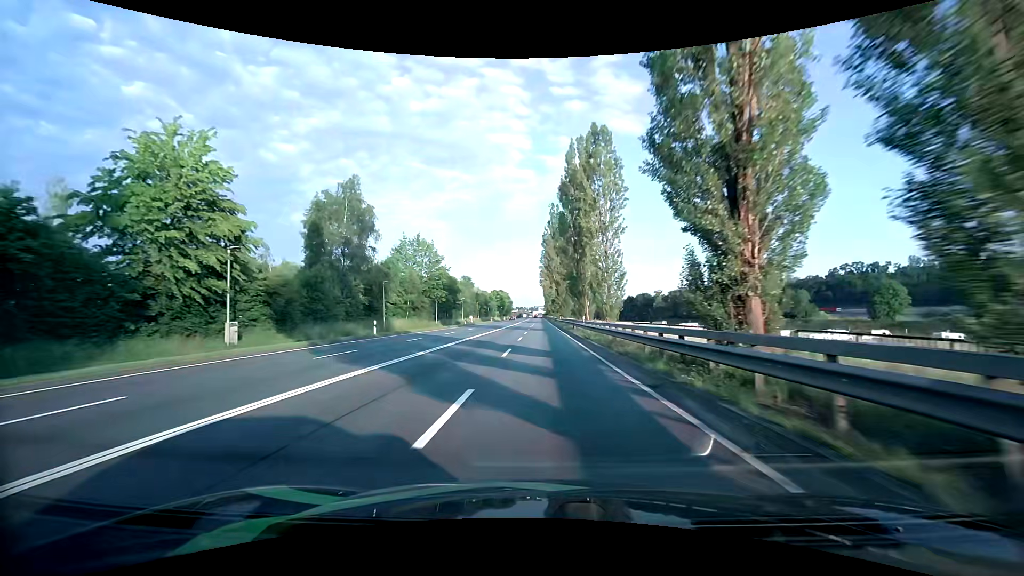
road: primary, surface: asphalt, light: Day
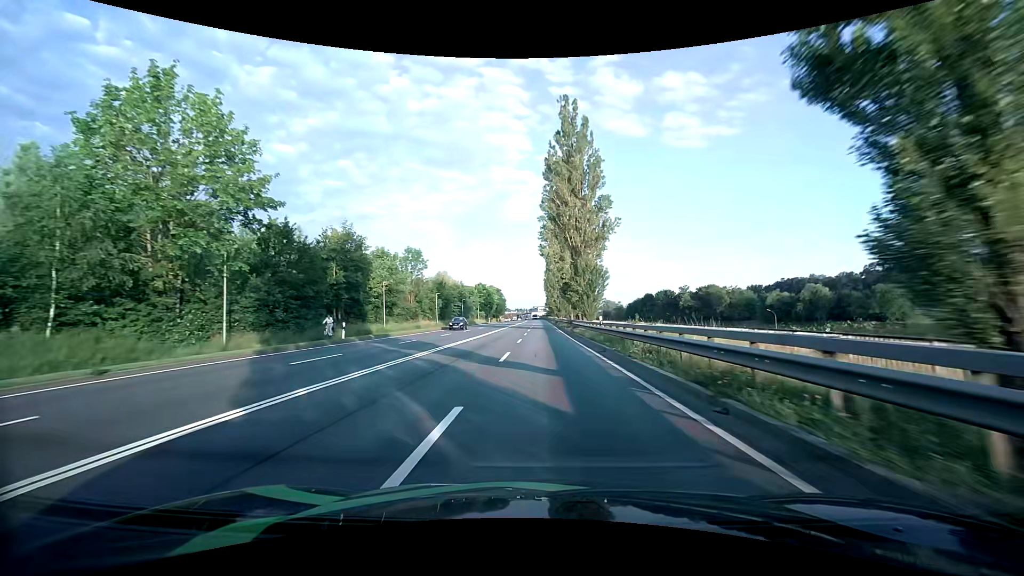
(+0.1, +50.0) m; 0°
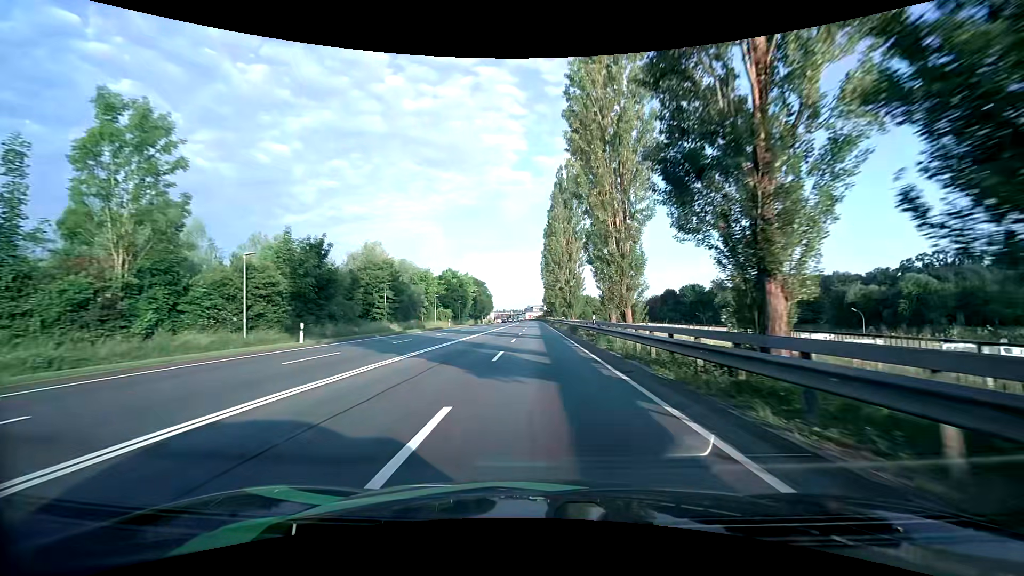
(+0.2, +48.1) m; 0°
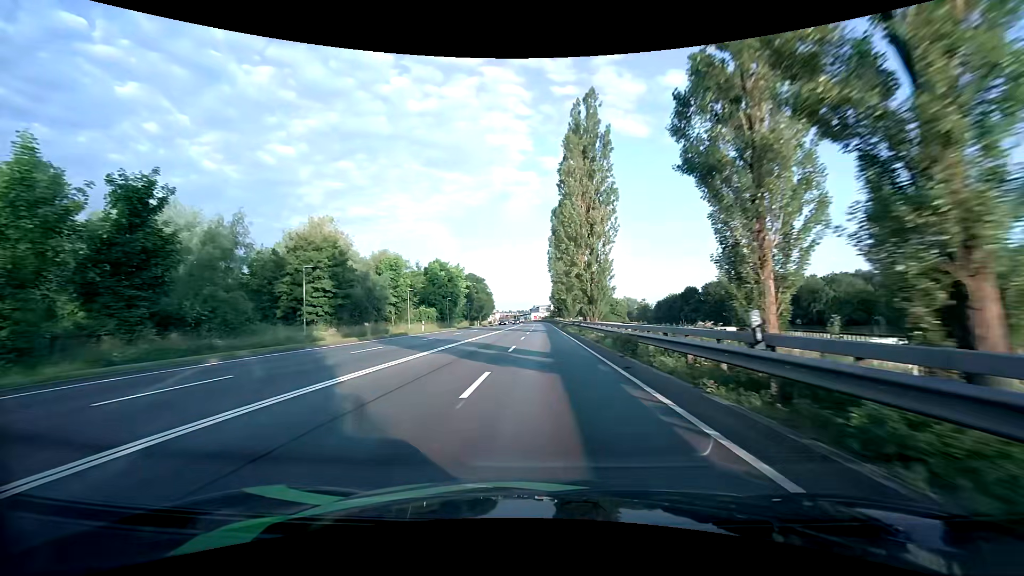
(-0.1, +19.1) m; -1°
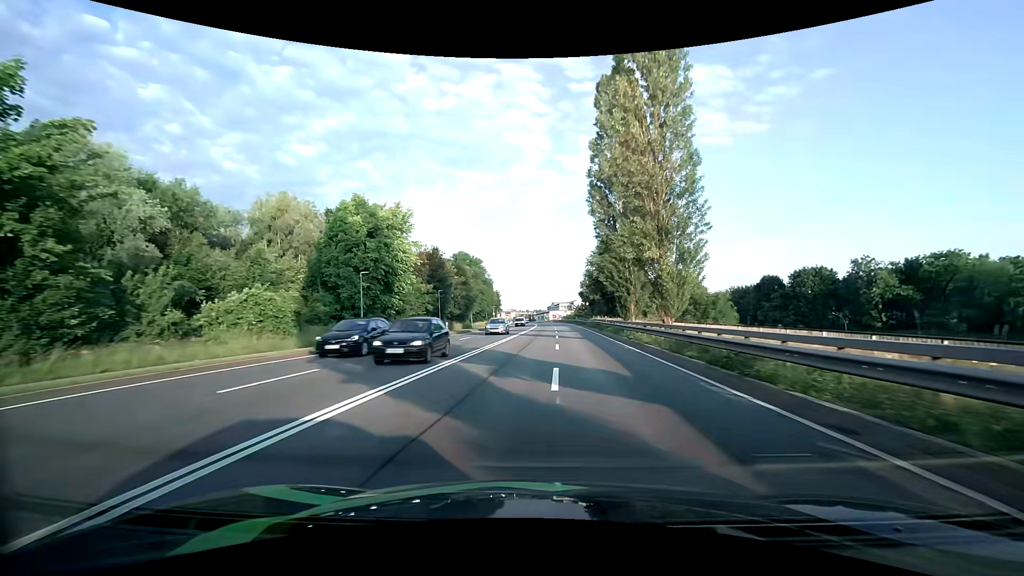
(-0.9, +47.2) m; -2°
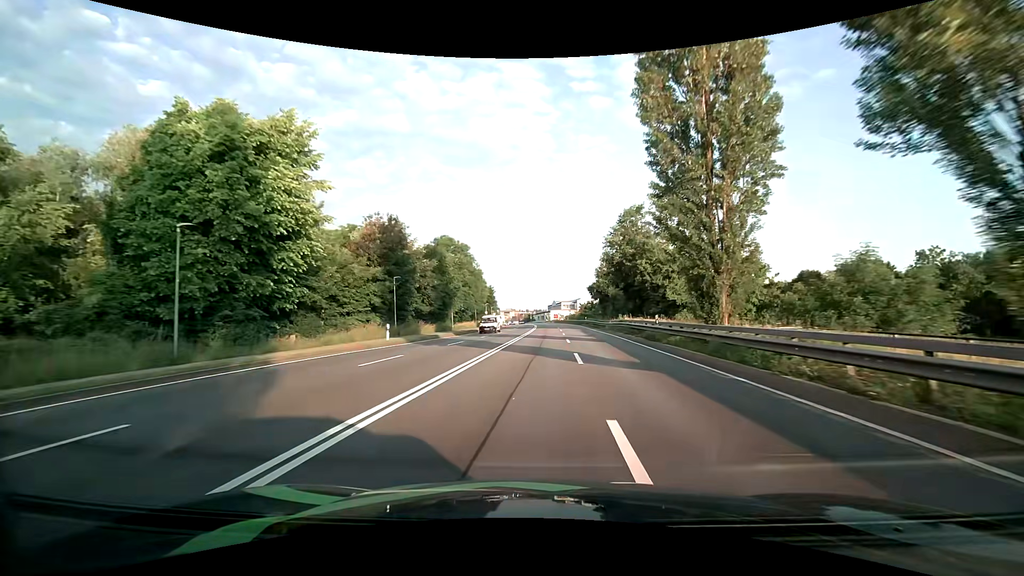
(+0.1, +18.9) m; 0°
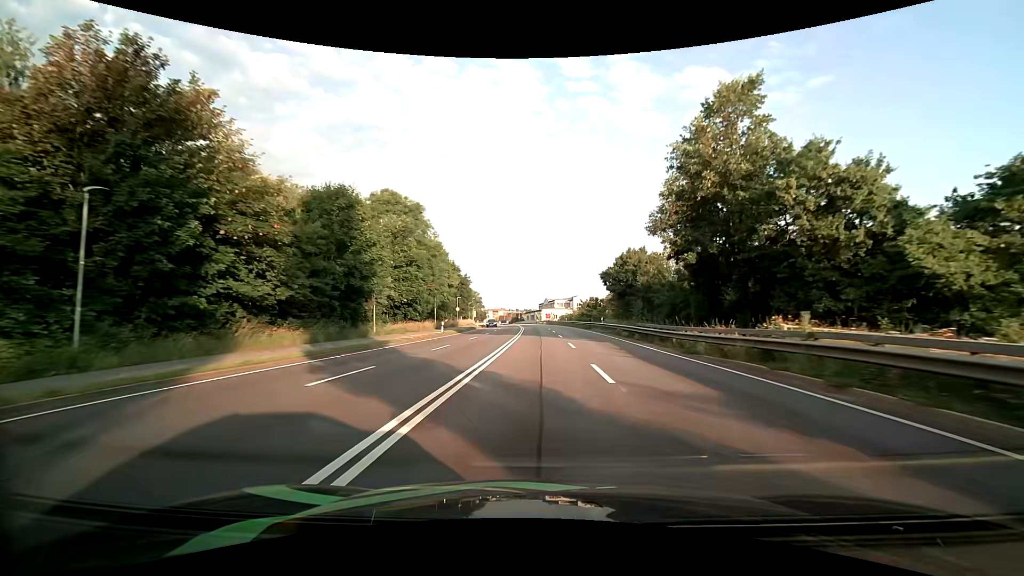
(+0.2, +28.3) m; +1°
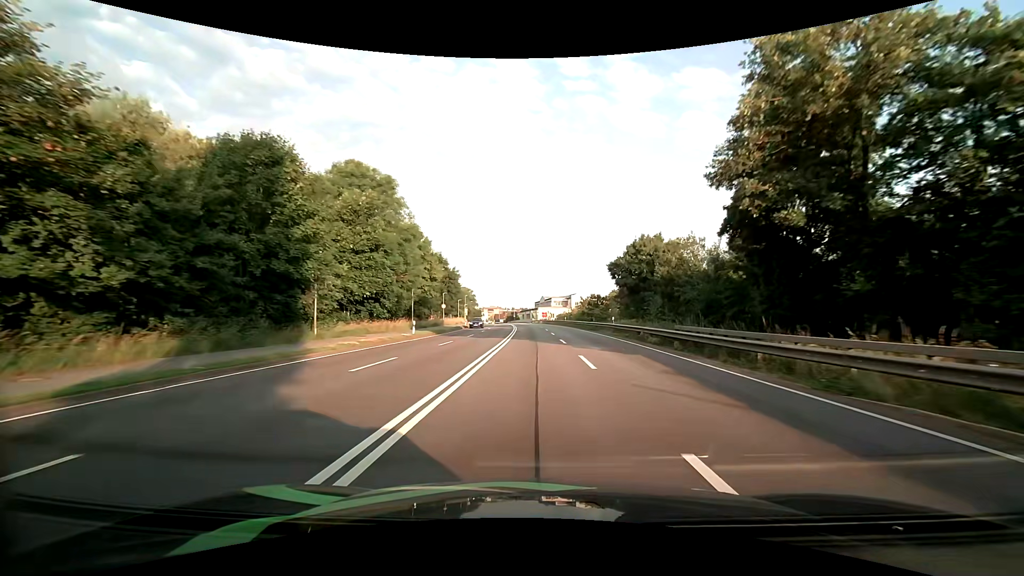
(+0.1, +9.3) m; +1°
(0, +10) (0, +20) (0, +30) (0, +40) (-1, +50) (-1, +60) (-2, +70) (-2, +80) (-3, +90) (-3, +100) m
